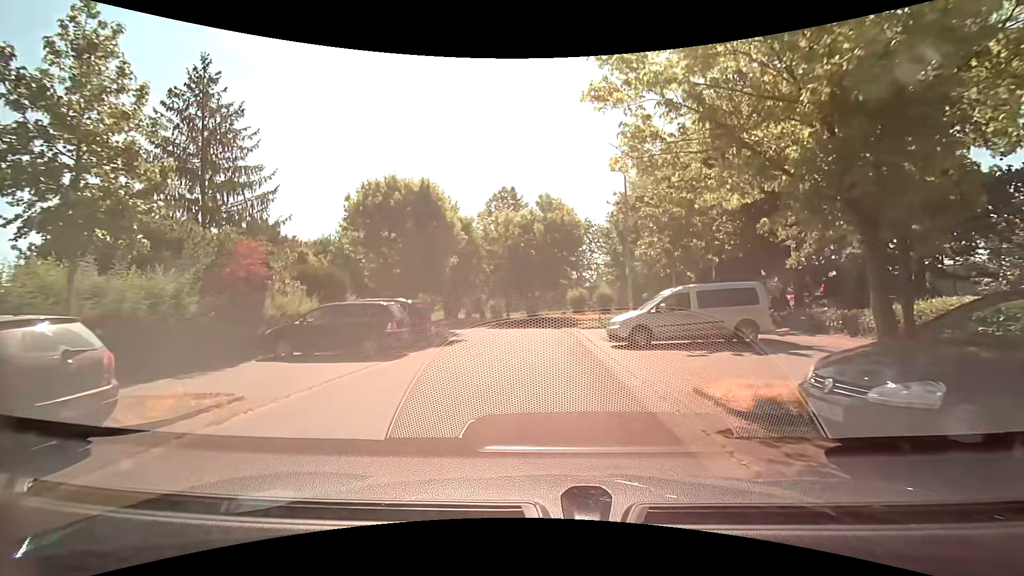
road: residential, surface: asphalt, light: Day
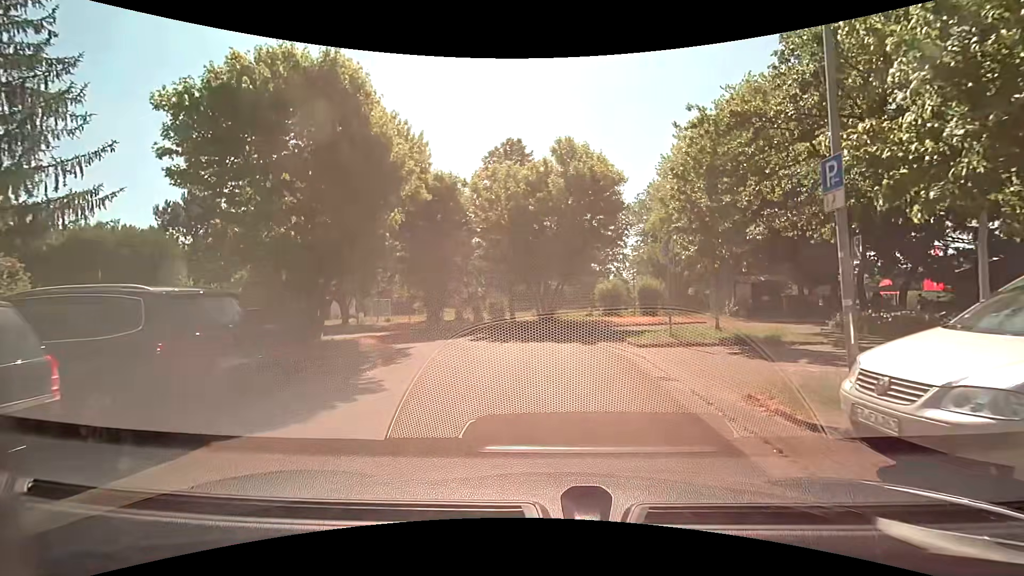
(-0.2, +11.9) m; -2°
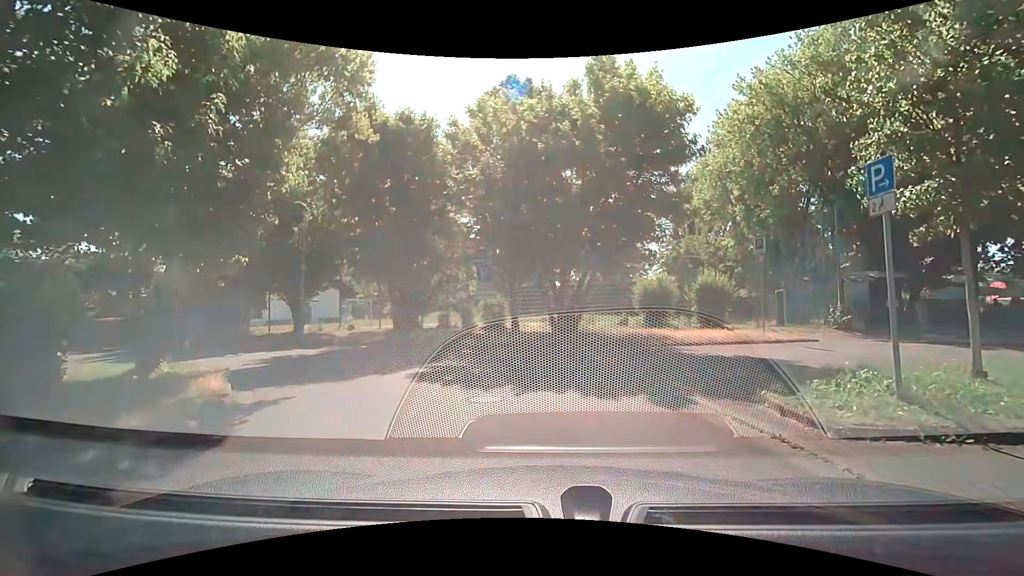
(0.0, +8.6) m; 0°
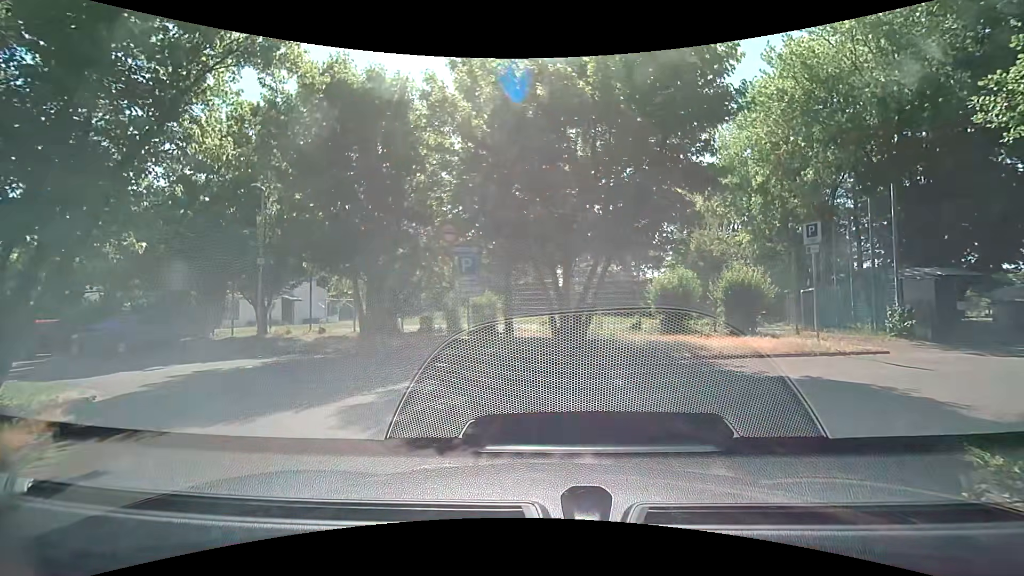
(-0.1, +3.2) m; +1°
